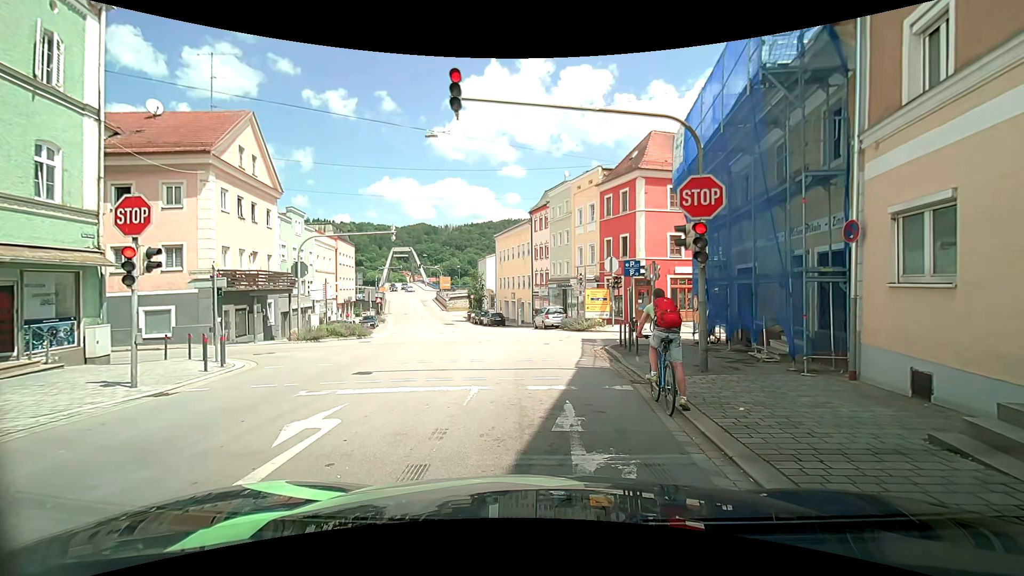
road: tertiary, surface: asphalt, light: Day
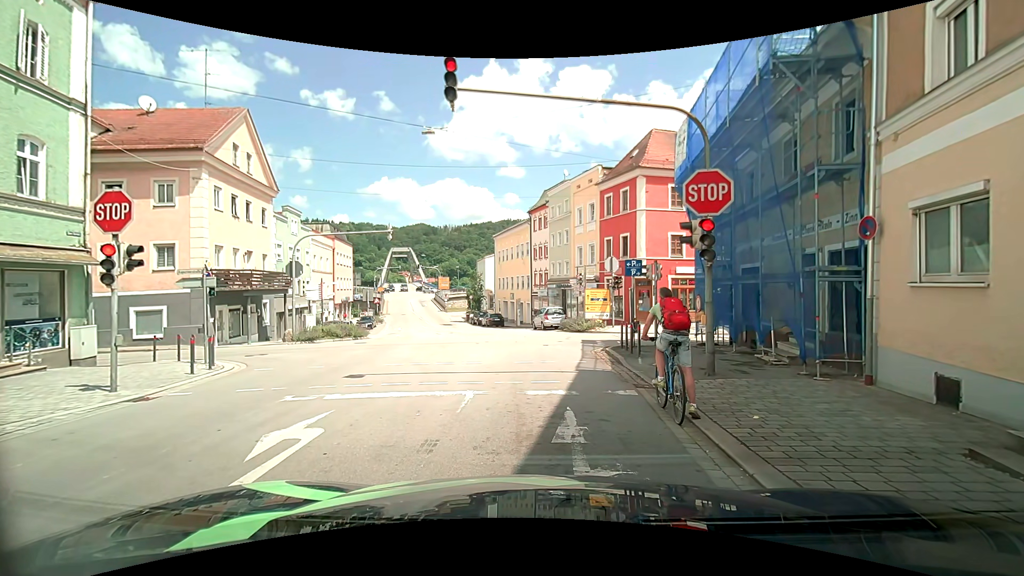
(0.0, +0.5) m; 0°
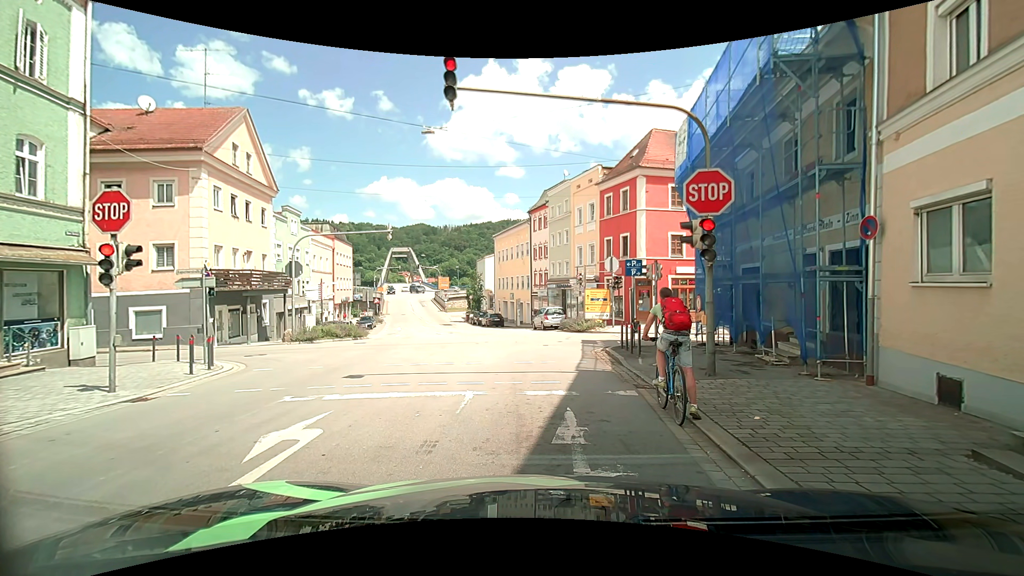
(0.0, +0.1) m; 0°
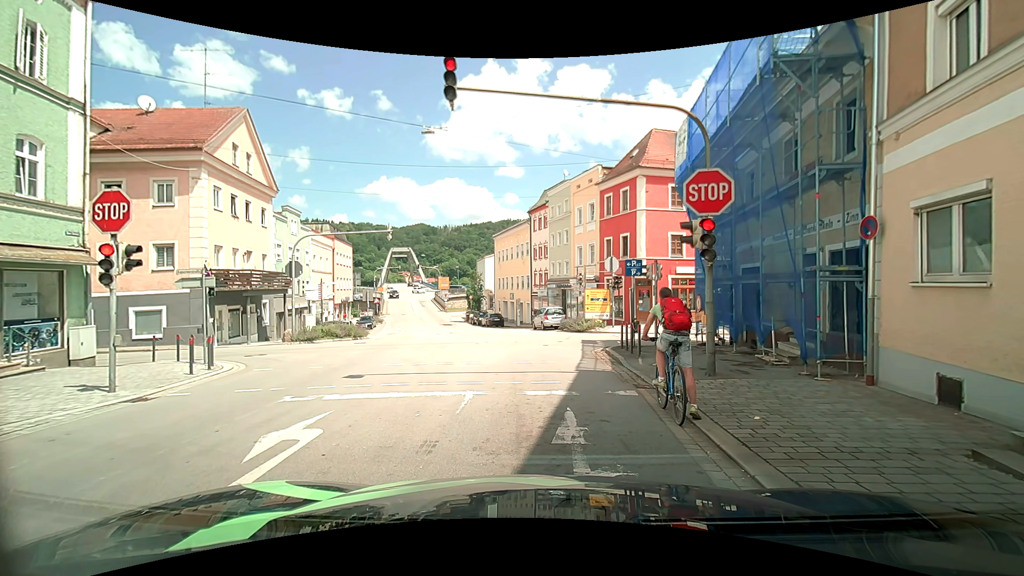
(0.0, 0.0) m; 0°
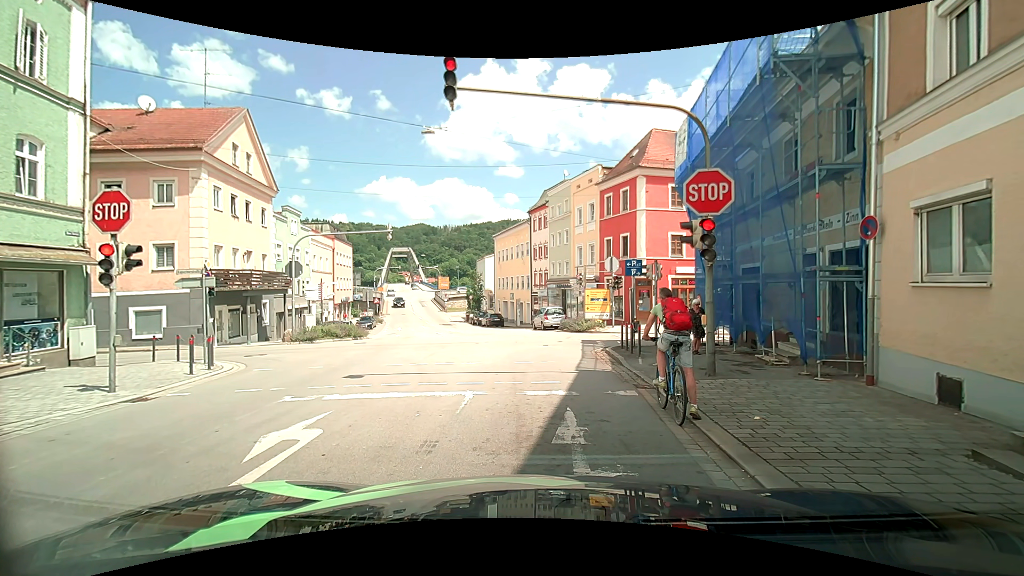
(0.0, 0.0) m; 0°
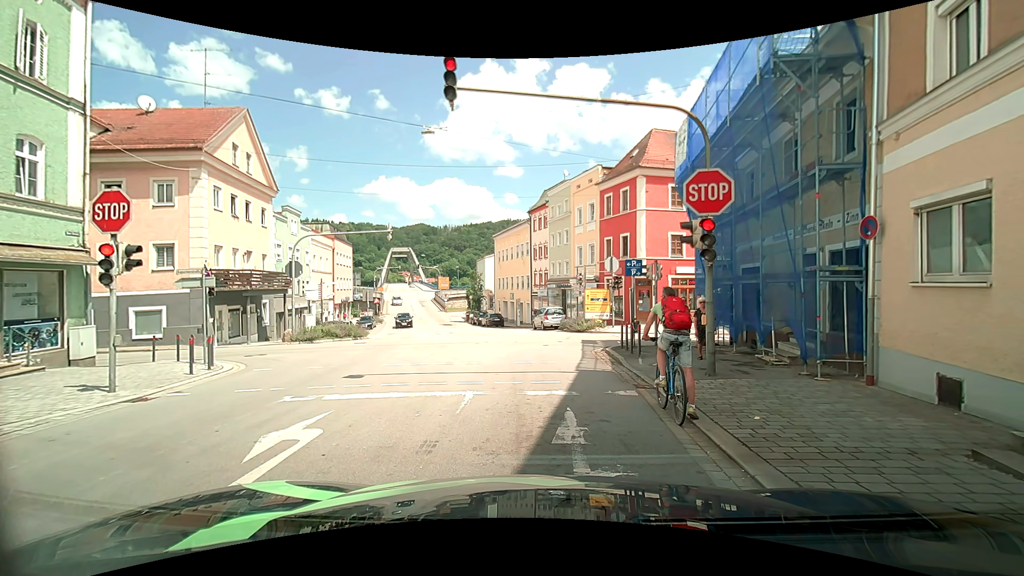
(0.0, 0.0) m; 0°
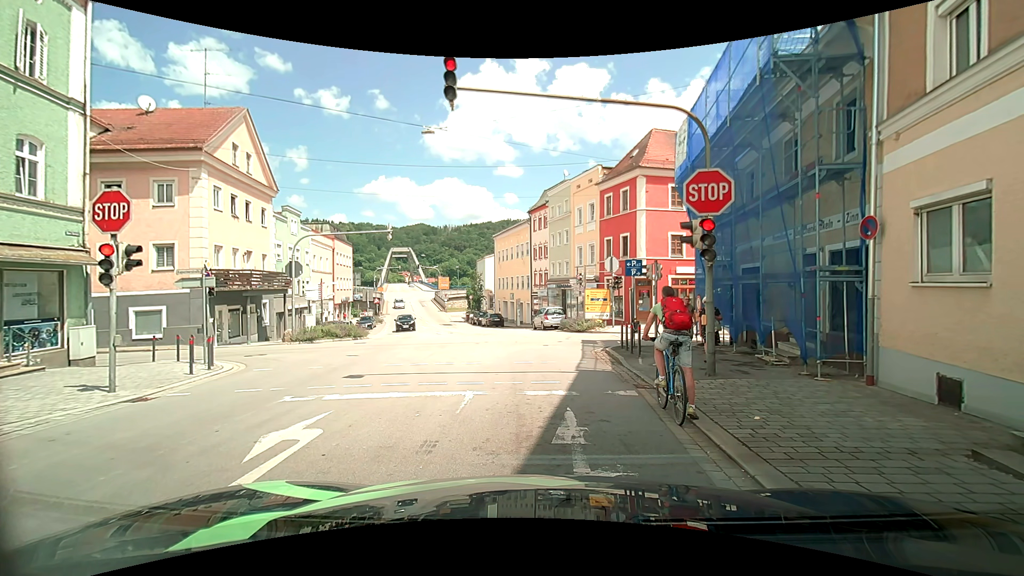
(0.0, 0.0) m; 0°
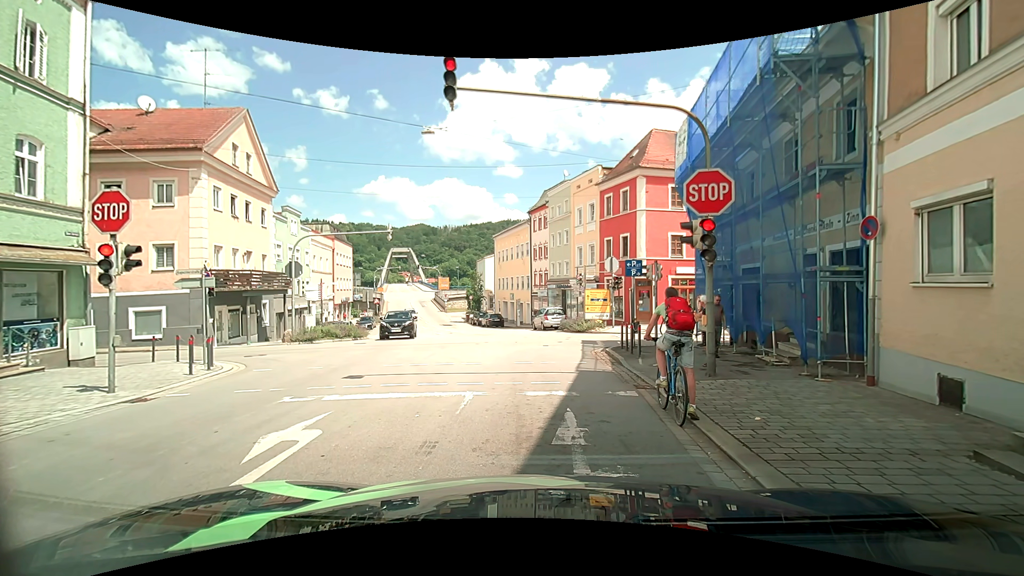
(0.0, 0.0) m; 0°
